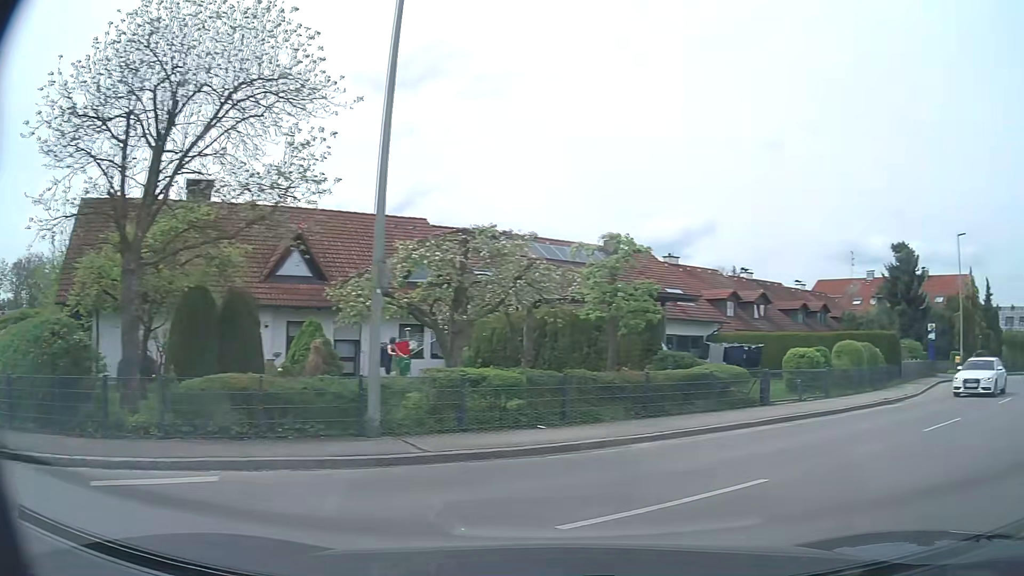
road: residential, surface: asphalt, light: Day
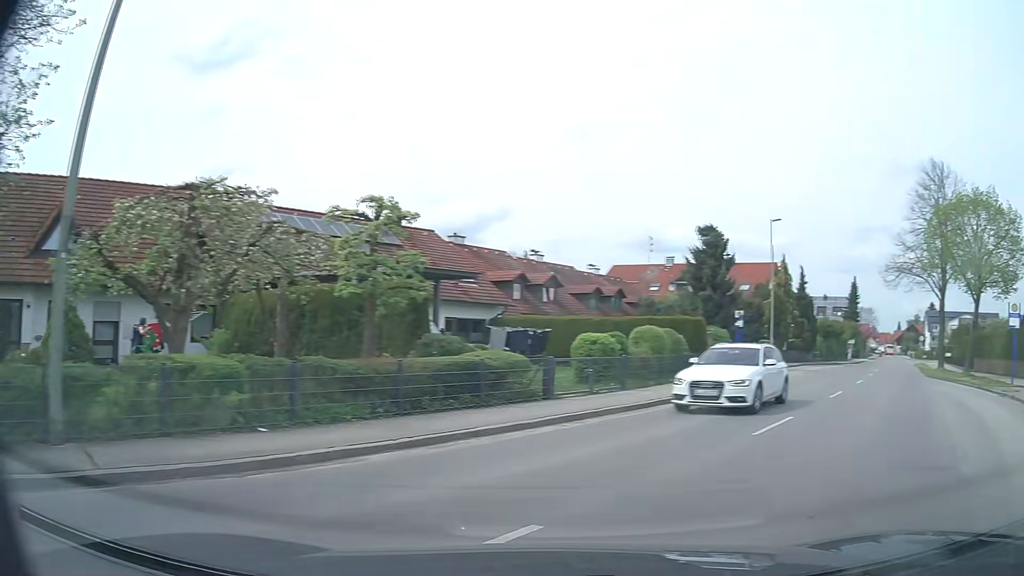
(+0.3, +2.6) m; +16°
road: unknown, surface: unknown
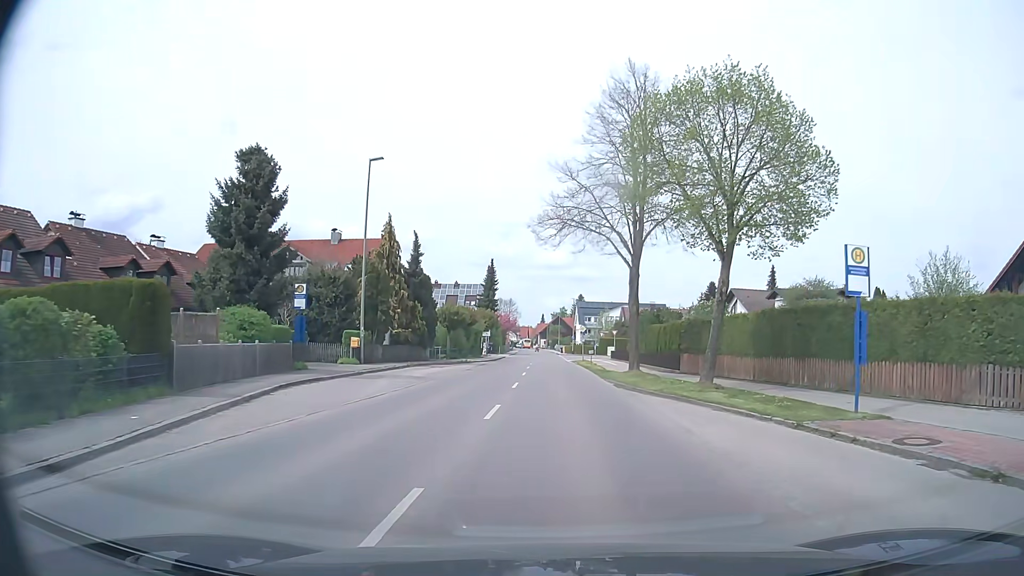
(+7.0, +15.1) m; +32°
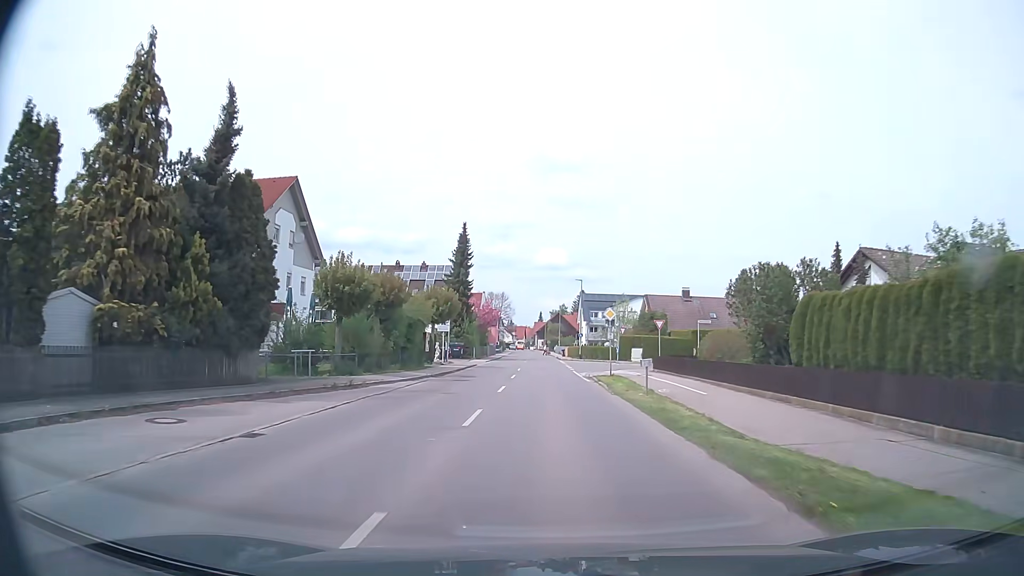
(+0.3, +28.7) m; 0°
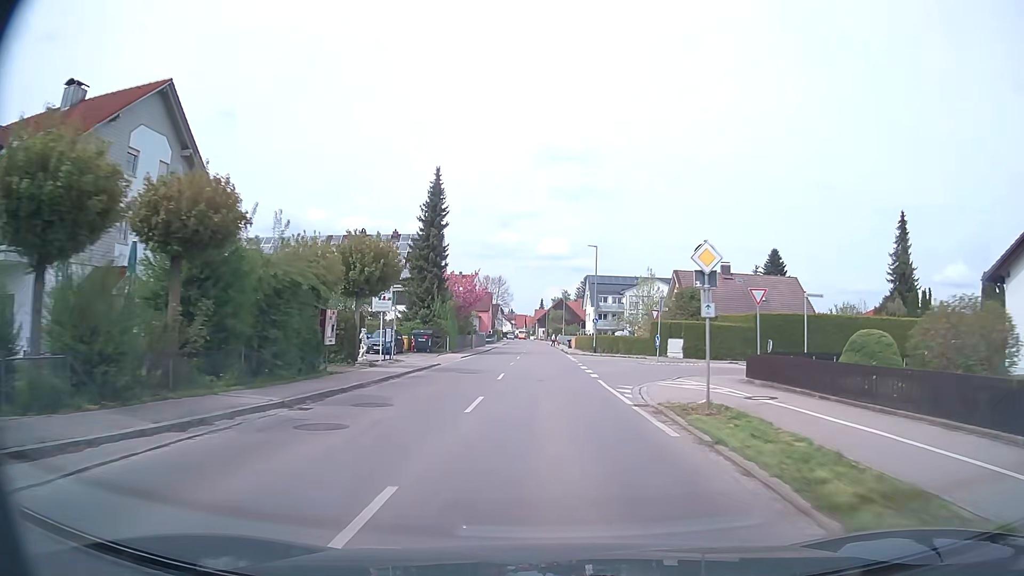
(-0.1, +17.5) m; 0°
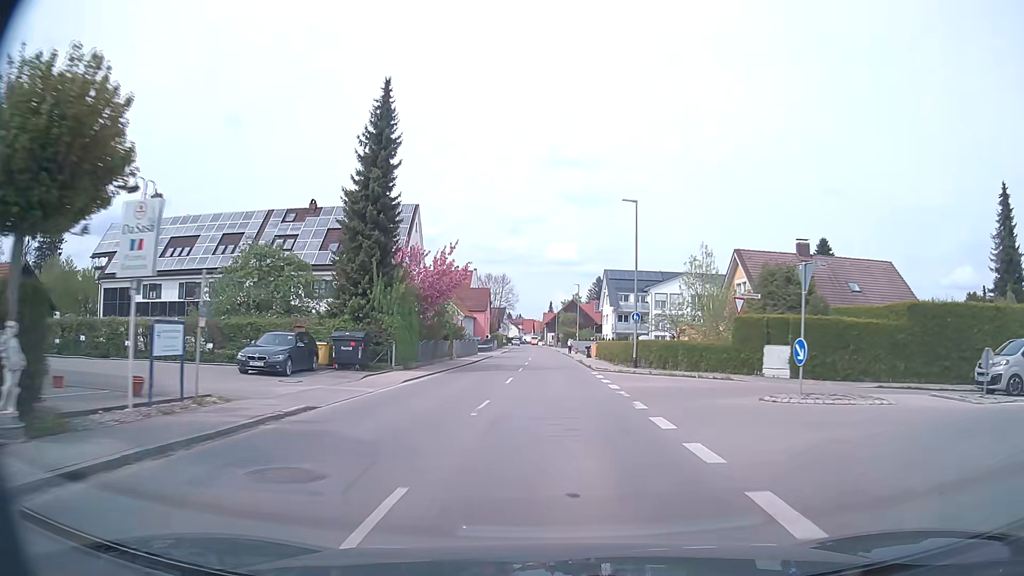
(-0.2, +18.0) m; -1°
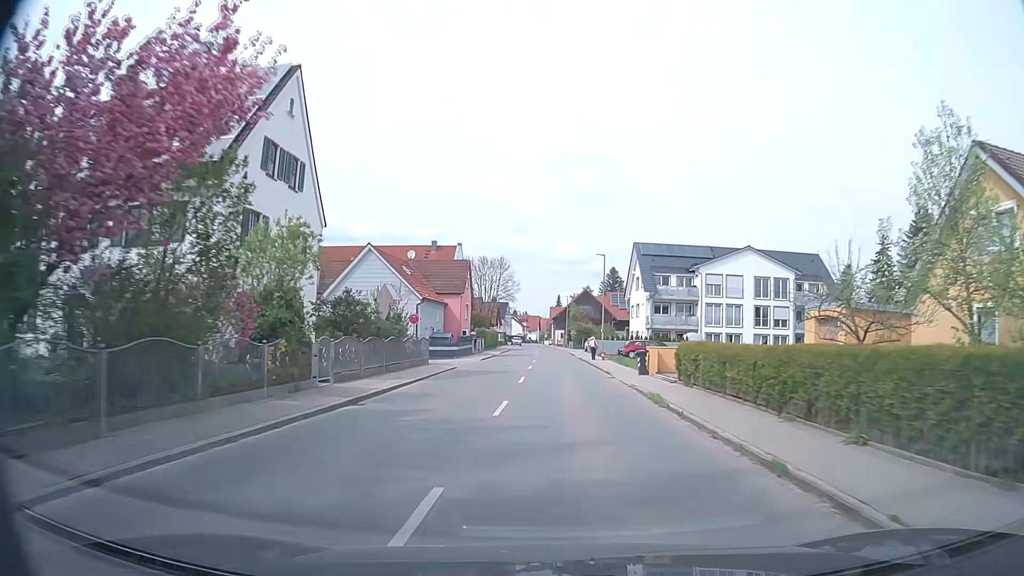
(-0.1, +26.9) m; 0°
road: tertiary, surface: asphalt
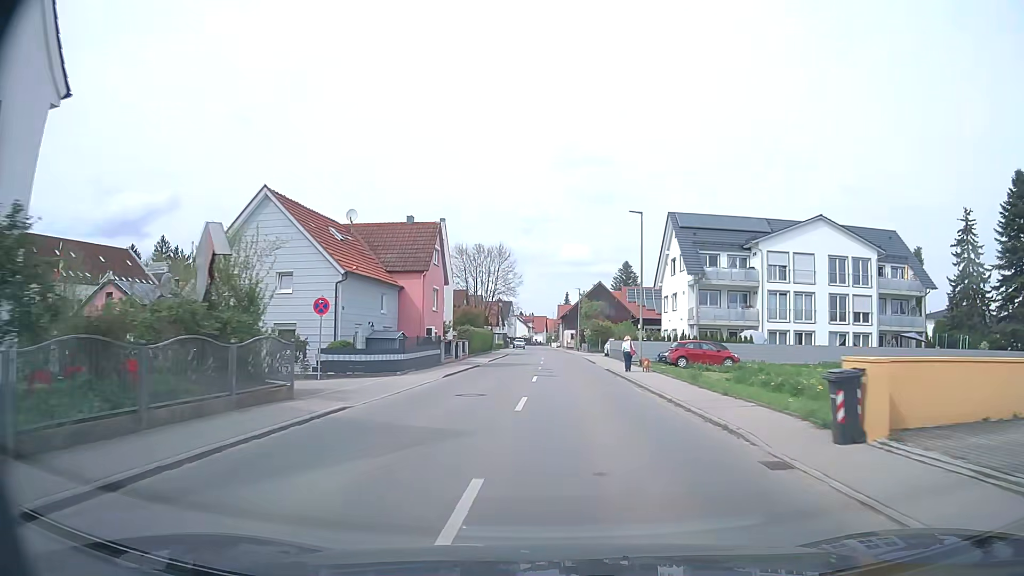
(-0.1, +17.7) m; -1°
(0, +10) (0, +20) (0, +30) (0, +40) (0, +50) (0, +60) (0, +70) (0, +80) (0, +90) (0, +100) m
